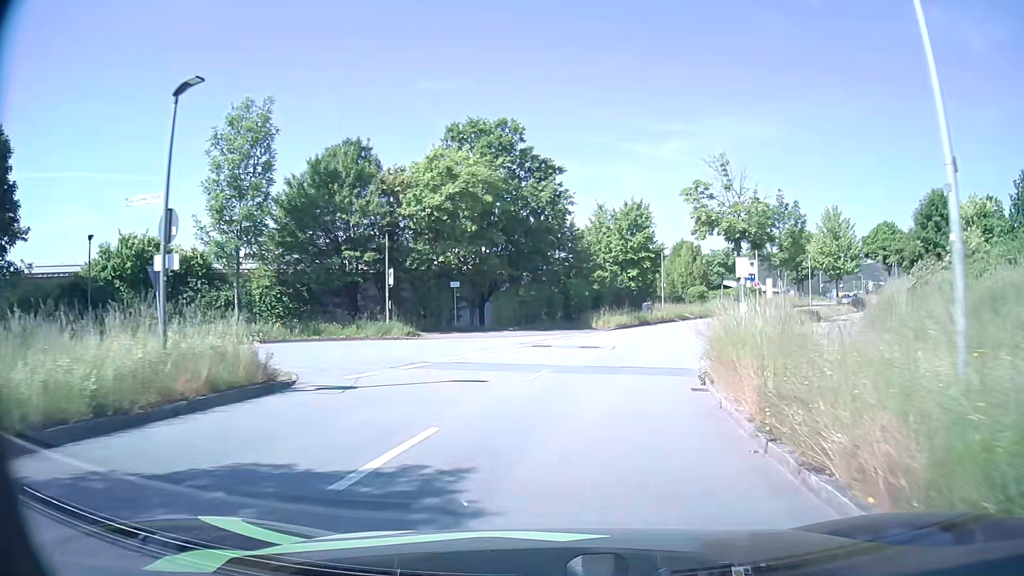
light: Day
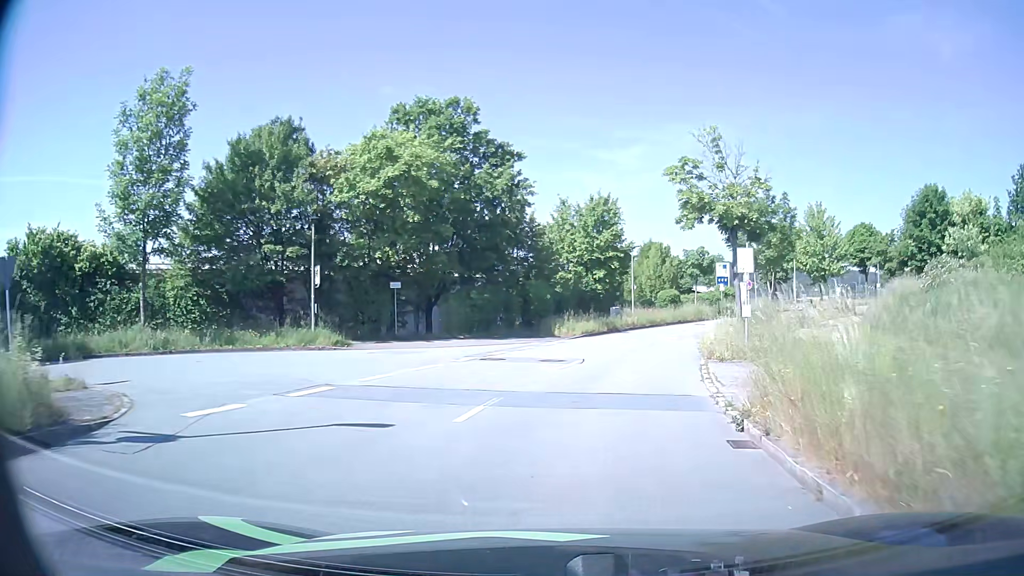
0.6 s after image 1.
(+0.1, +5.1) m; +4°
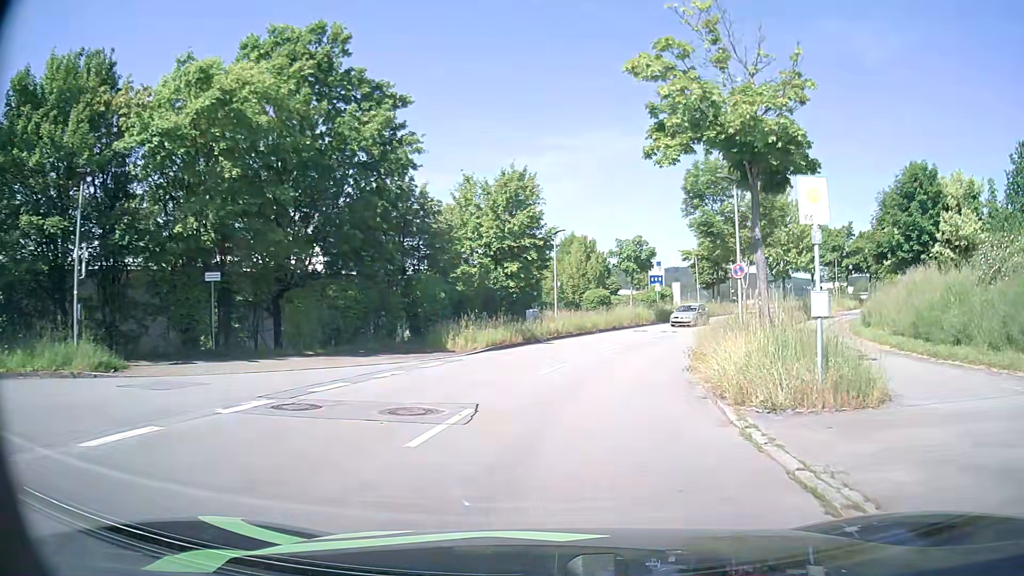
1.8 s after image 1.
(+0.6, +10.6) m; +7°
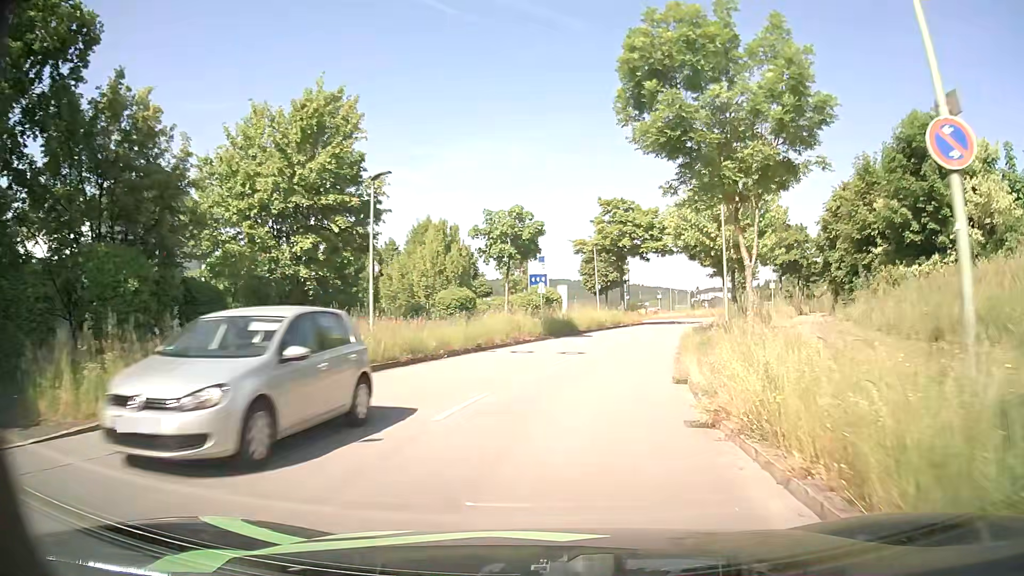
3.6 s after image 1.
(+1.4, +15.7) m; +10°
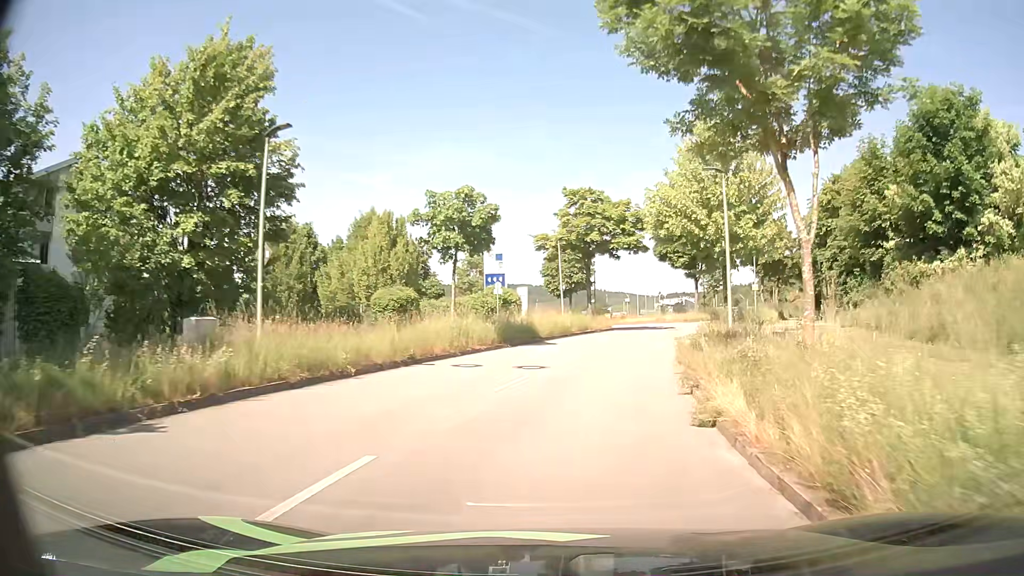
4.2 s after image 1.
(+0.2, +5.3) m; +4°
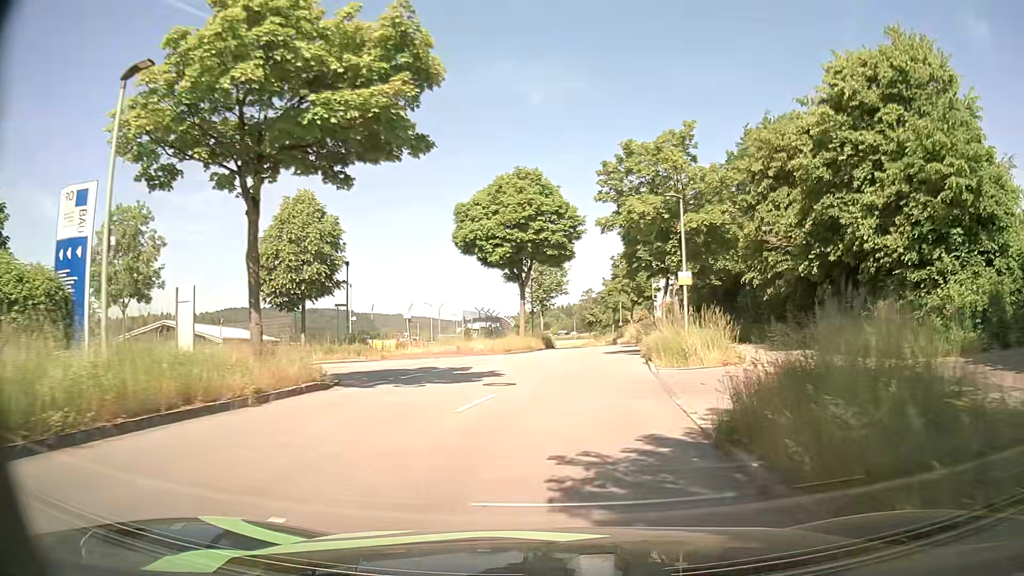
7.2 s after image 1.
(+4.1, +28.3) m; +17°
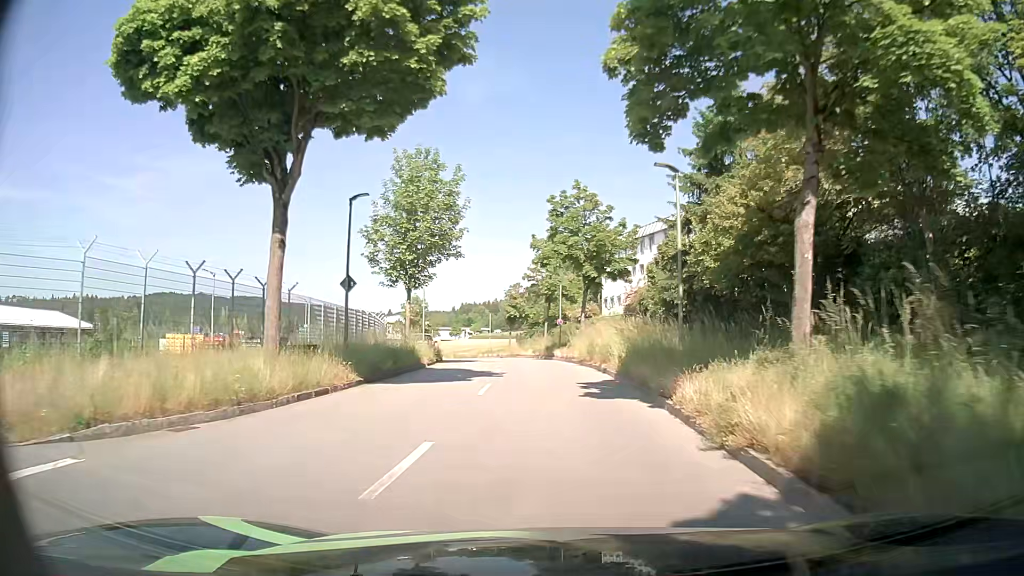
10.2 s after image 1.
(+2.4, +32.2) m; +7°
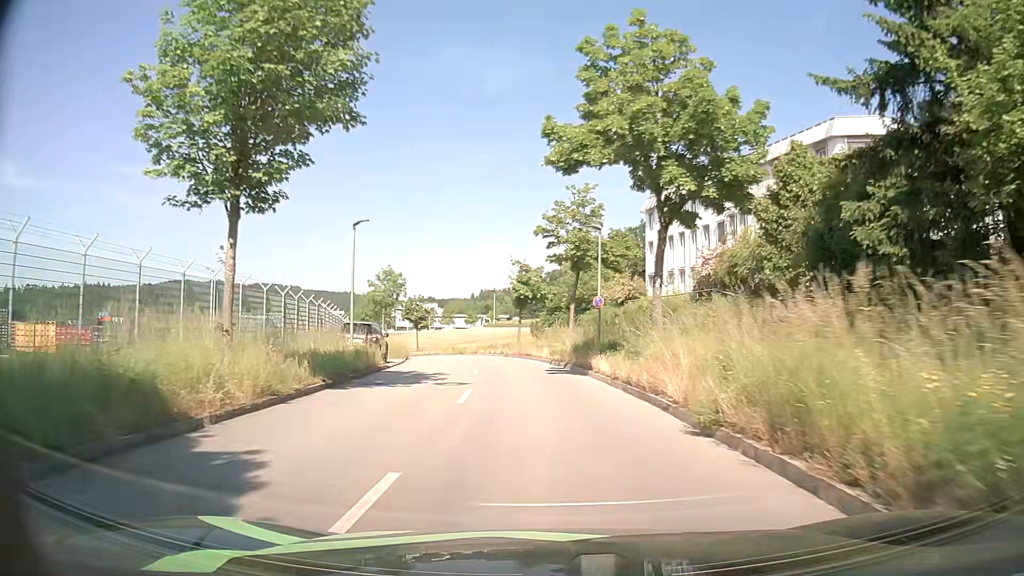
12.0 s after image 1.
(-0.4, +20.3) m; -3°
(0, +10) (-1, +20) (-2, +30) (-3, +40) (-5, +50) (-8, +59) (-11, +69) (-14, +78) (-18, +87) (-23, +96) m
